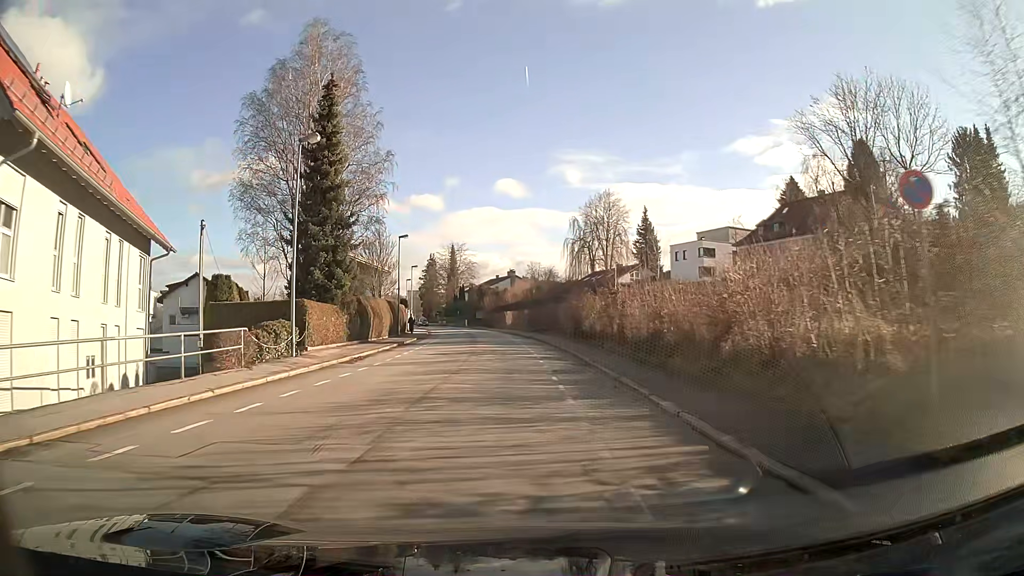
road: primary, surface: asphalt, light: Day
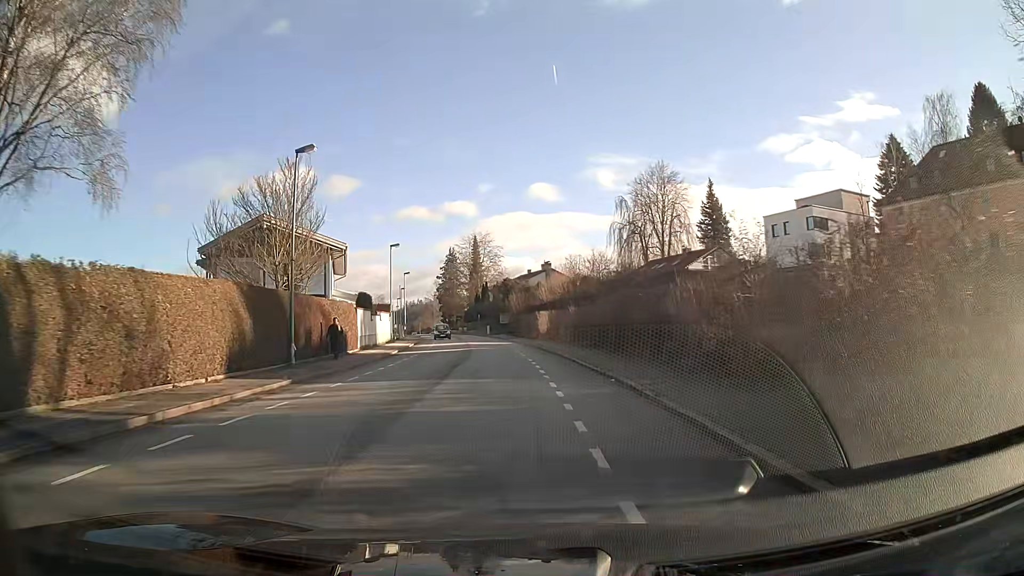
(-1.0, +30.1) m; -3°
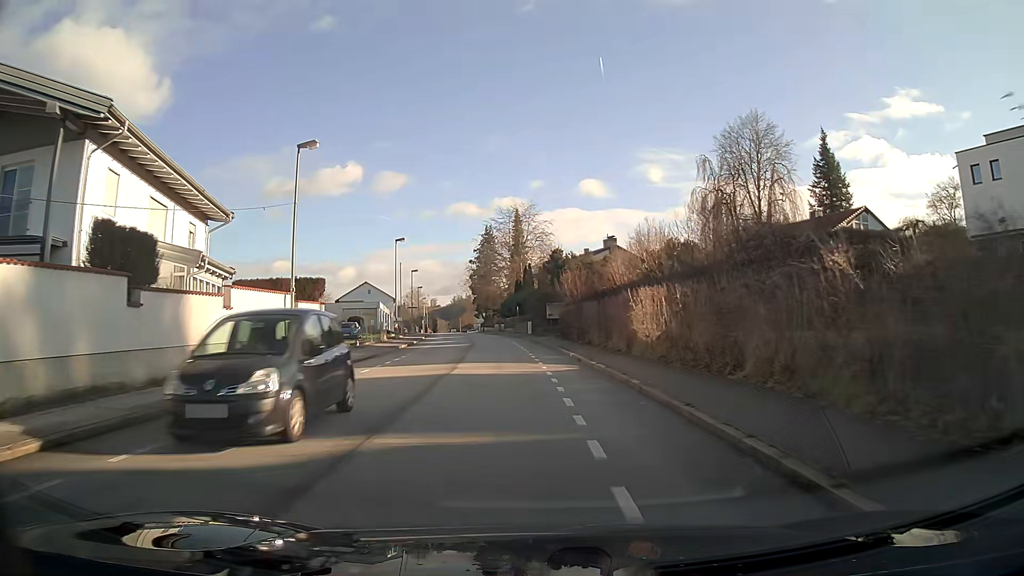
(-1.1, +31.0) m; -4°
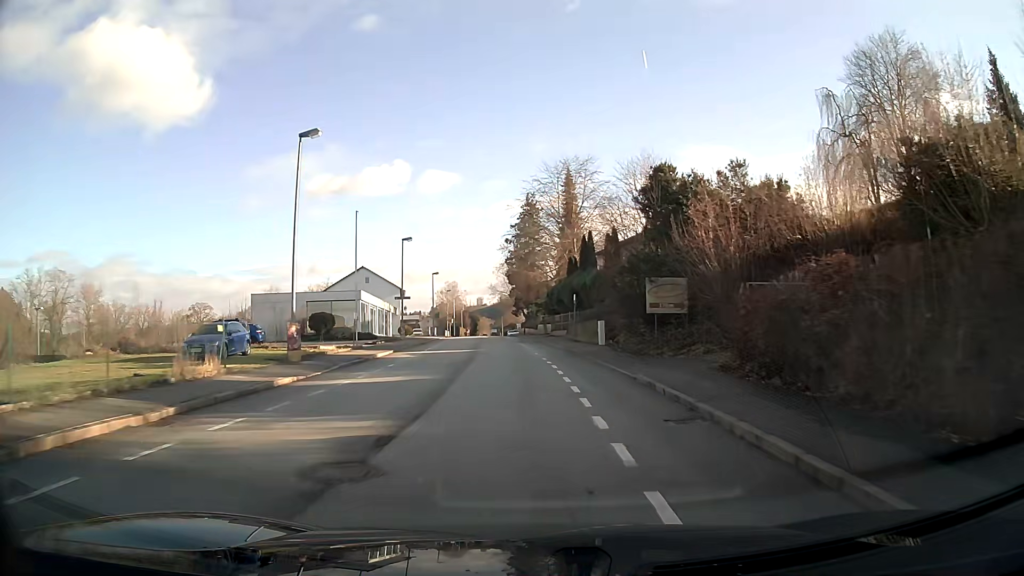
(-1.2, +31.6) m; -4°
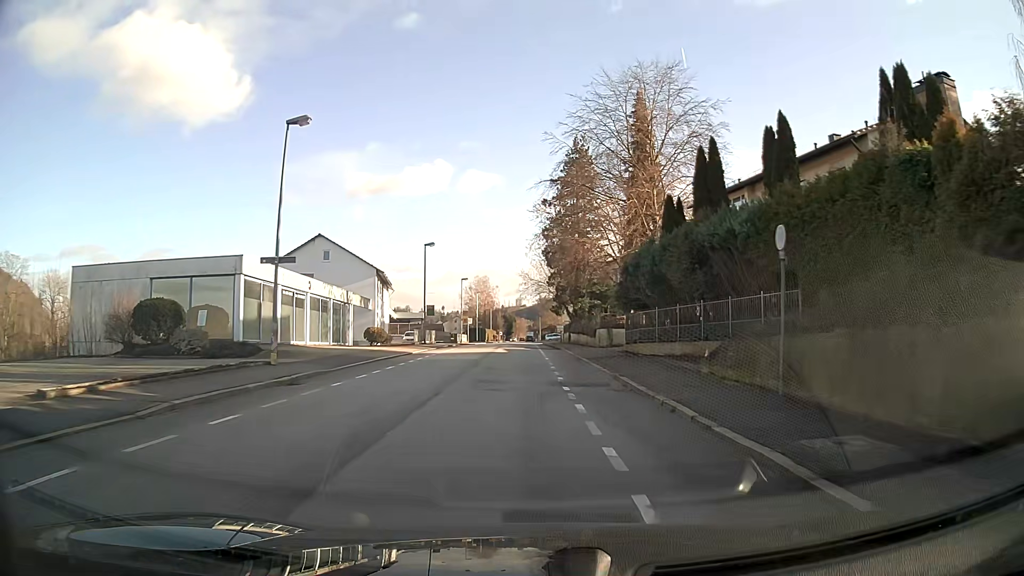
(-0.9, +31.5) m; -3°
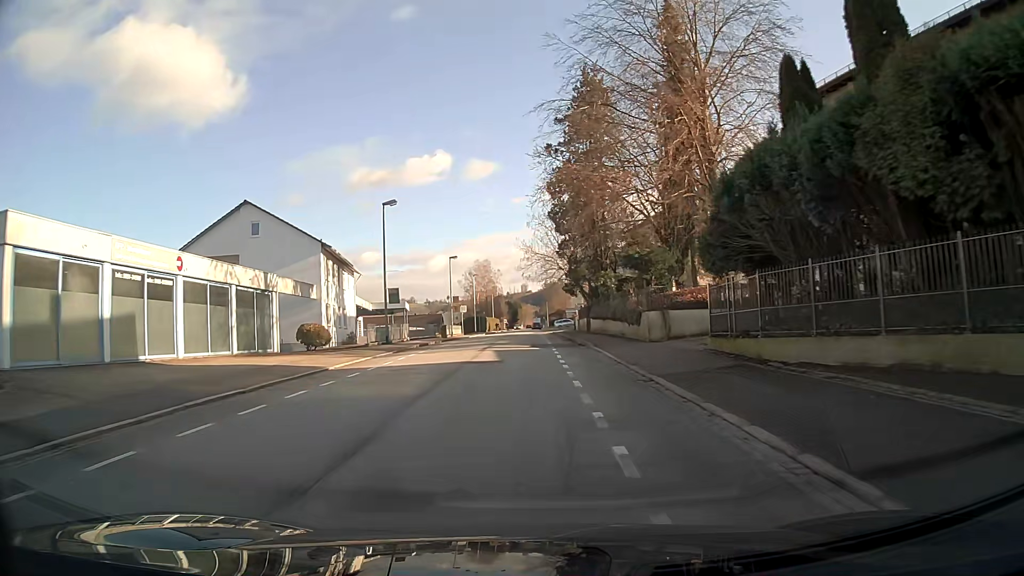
(-0.1, +15.5) m; -1°
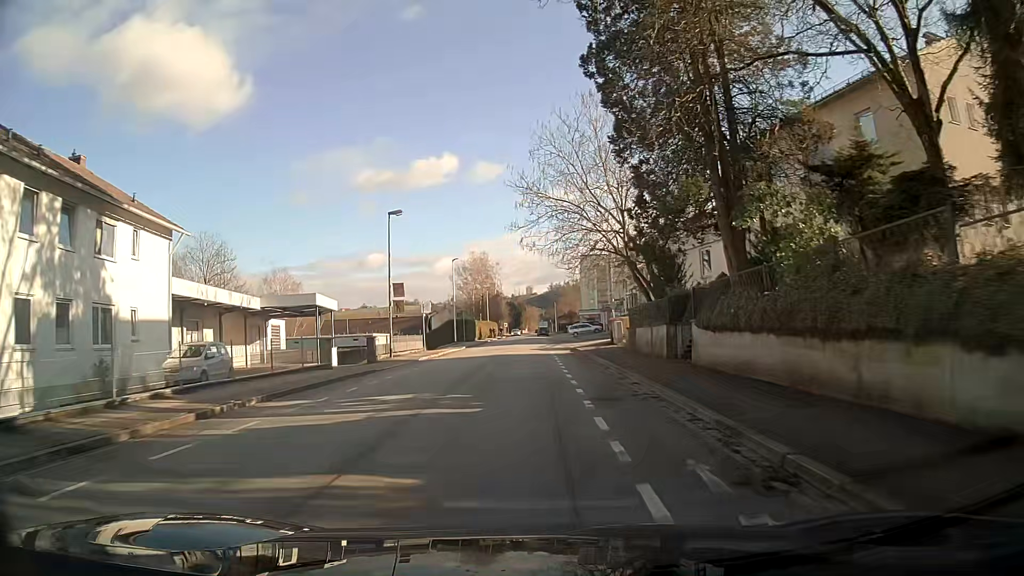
(0.0, +30.2) m; 0°
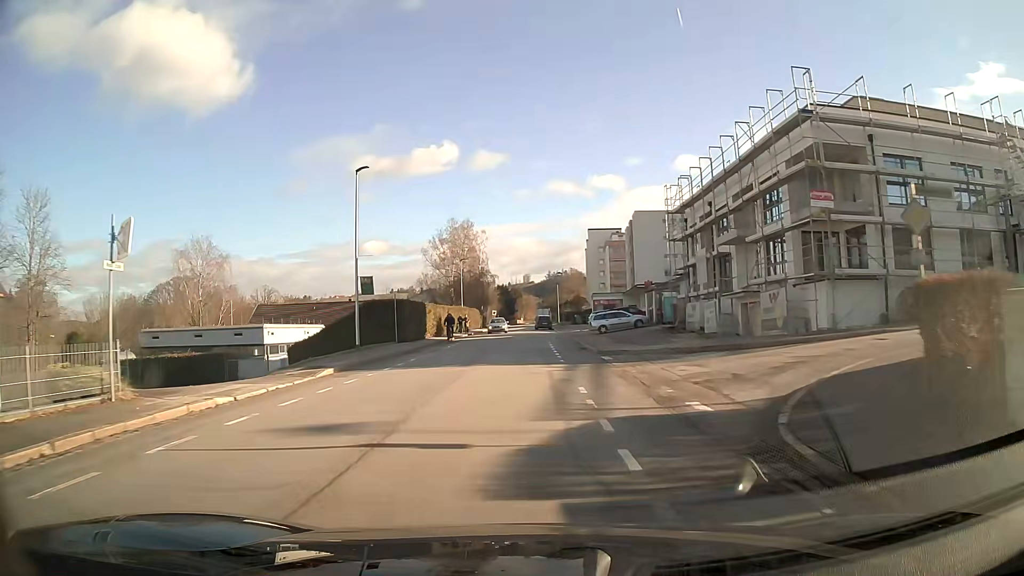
(+0.1, +36.1) m; +1°
(0, +10) (0, +20) (0, +30) (0, +40) (-1, +50) (-2, +60) (-2, +70) (-2, +80) (-2, +90) (-2, +100) m
